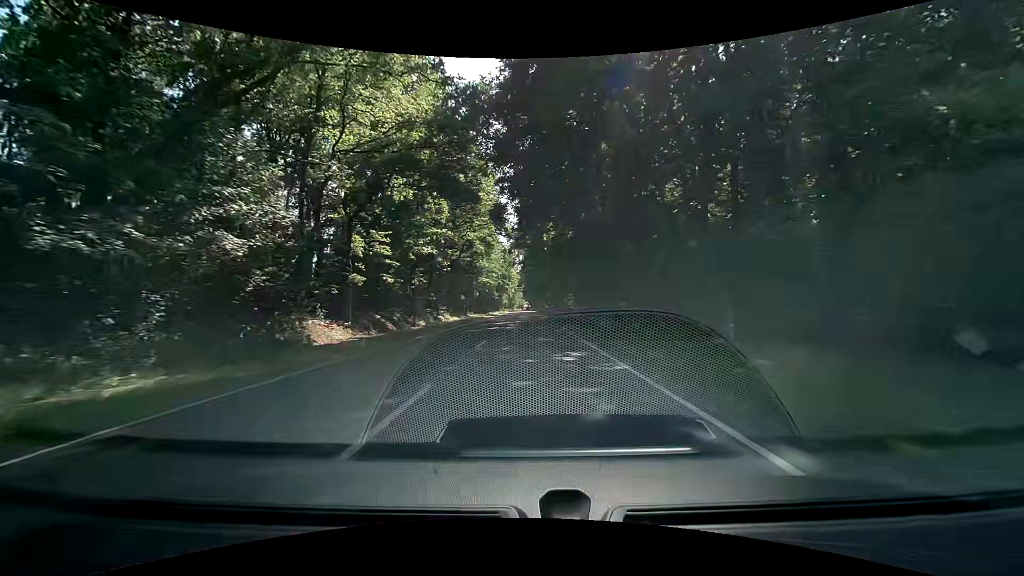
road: primary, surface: asphalt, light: Day
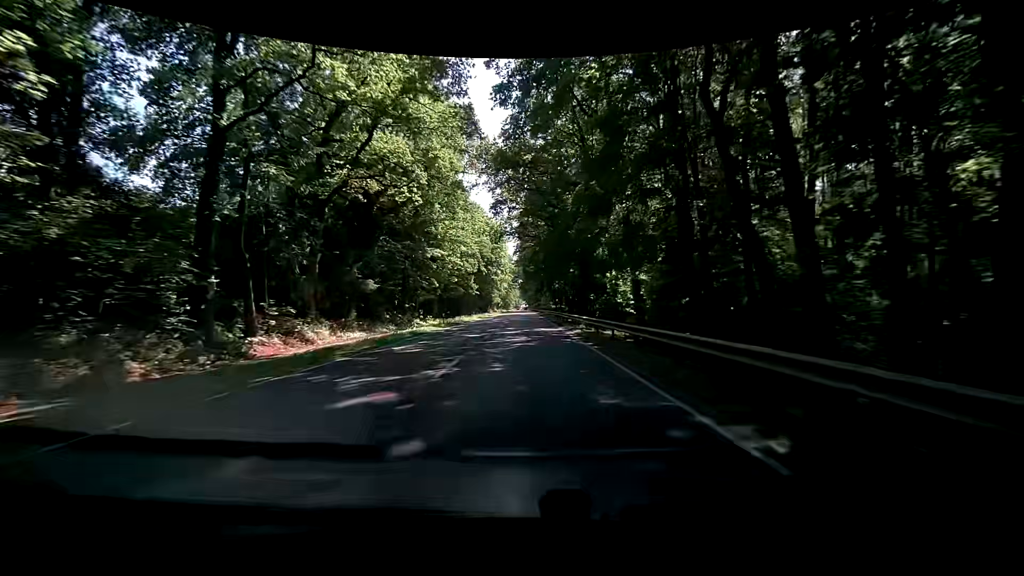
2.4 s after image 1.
(+0.3, +42.9) m; -1°
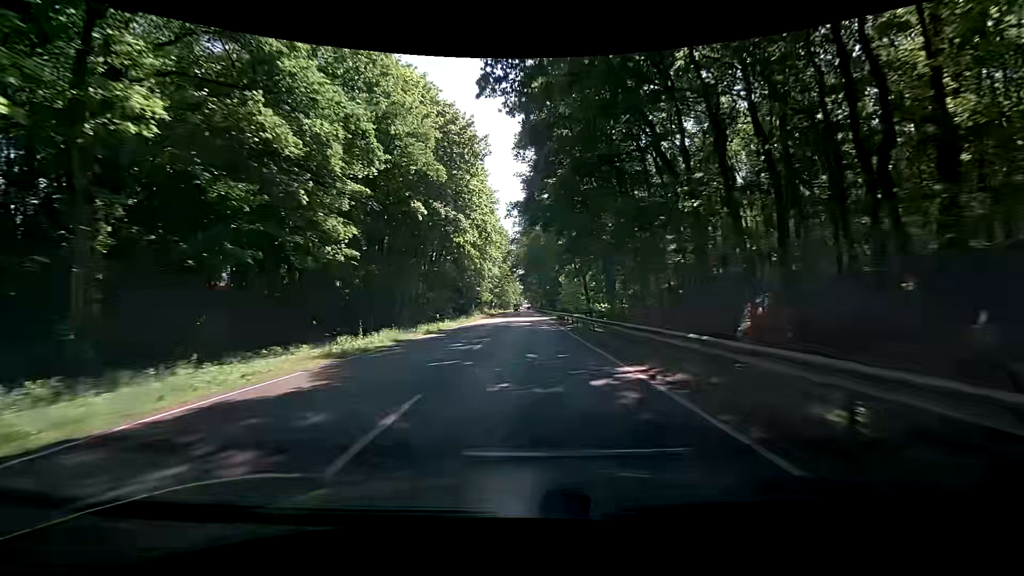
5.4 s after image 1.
(+0.5, +53.8) m; +2°
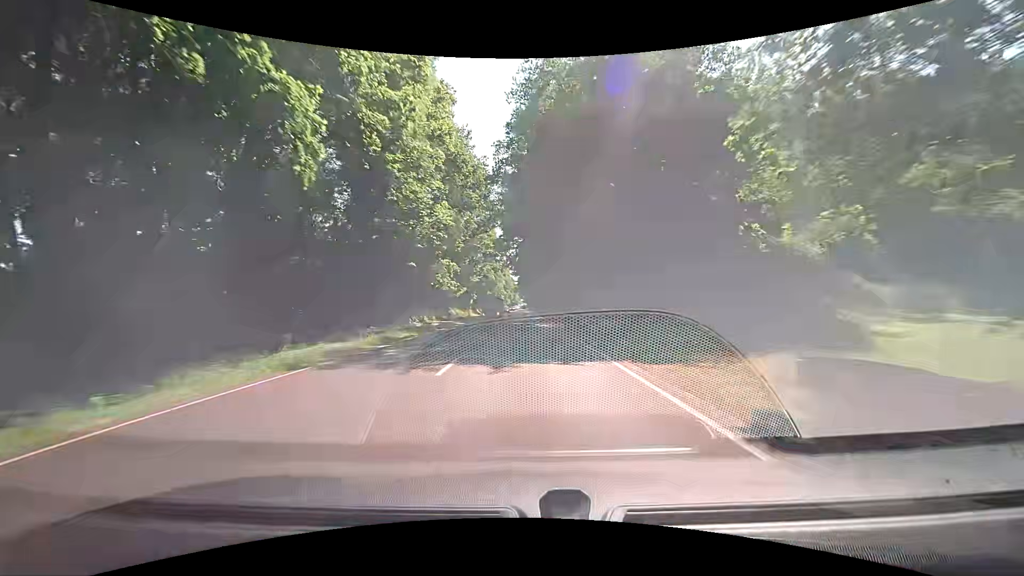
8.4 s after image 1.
(-0.8, +53.9) m; 0°
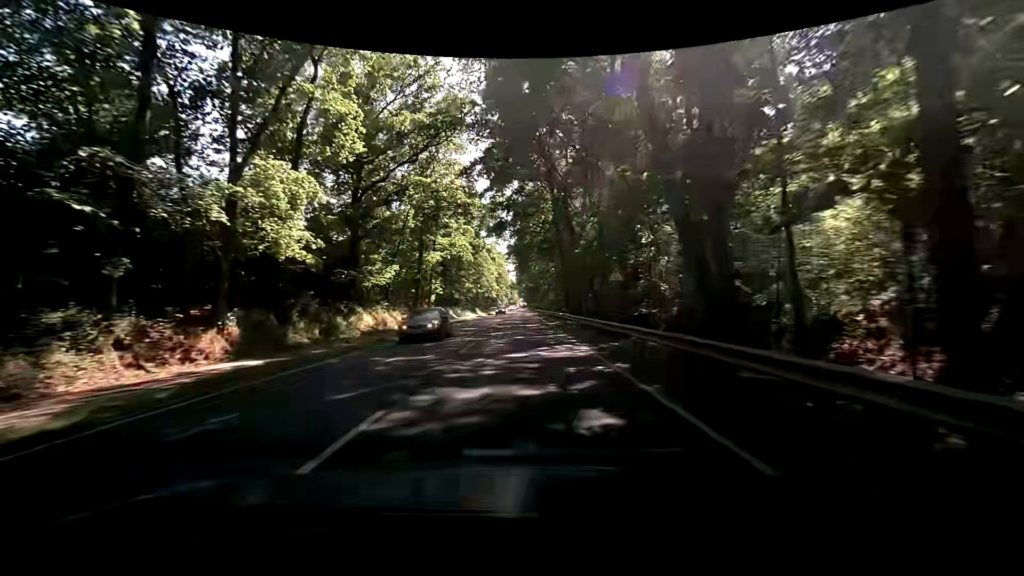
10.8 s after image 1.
(-0.6, +43.2) m; -1°
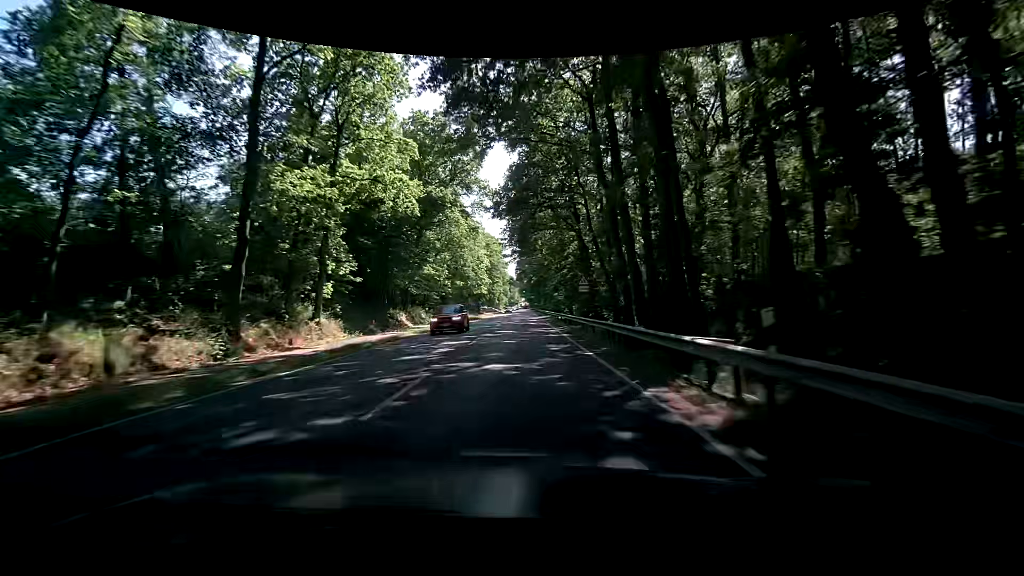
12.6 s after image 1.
(+0.2, +32.4) m; 0°
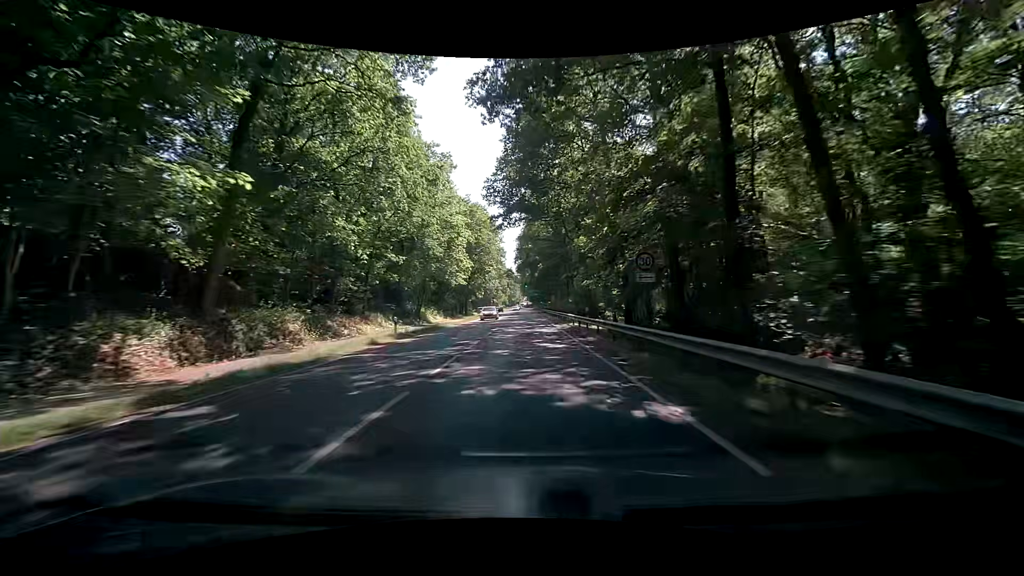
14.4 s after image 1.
(+0.1, +32.4) m; 0°
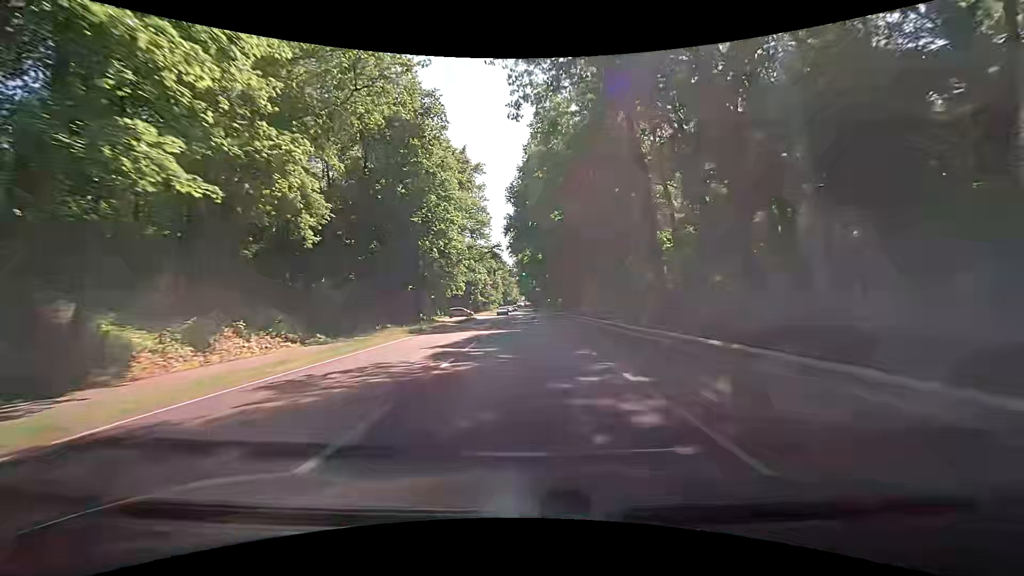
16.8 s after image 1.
(+0.2, +43.2) m; 0°
(0, +10) (0, +20) (0, +30) (0, +40) (0, +50) (0, +60) (0, +70) (0, +80) (0, +90) (0, +100) m
